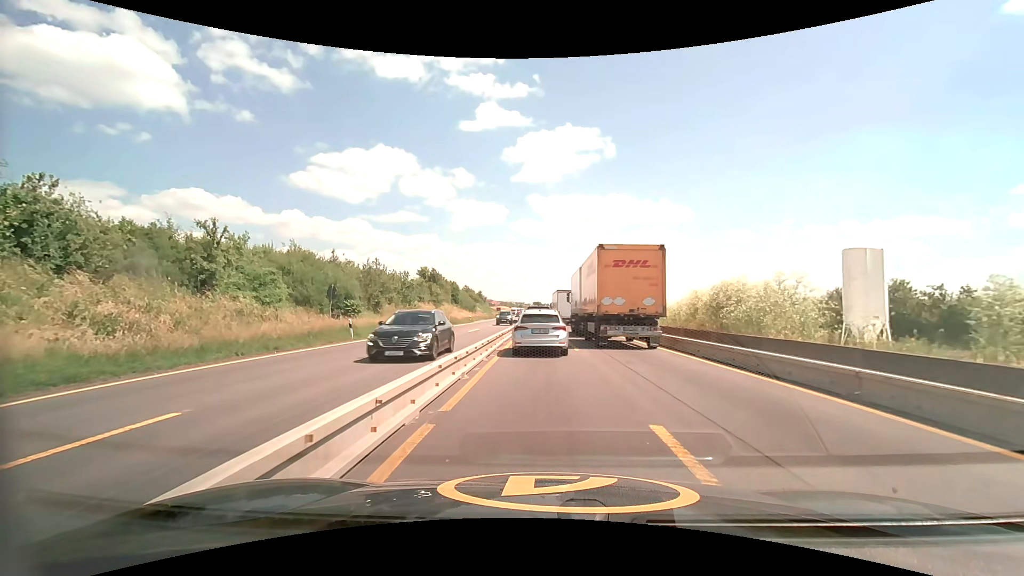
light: Day
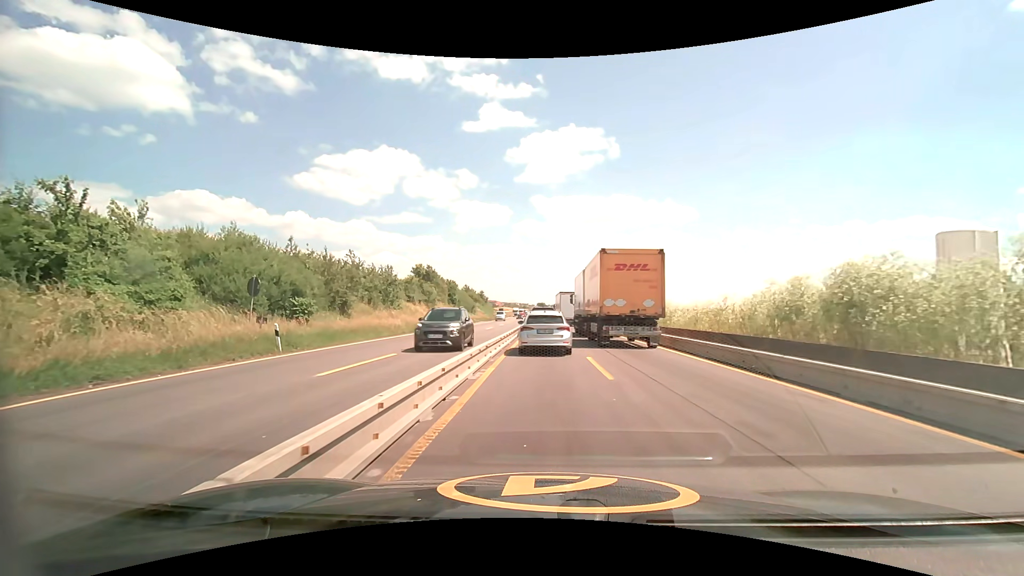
(0.0, +7.8) m; 0°
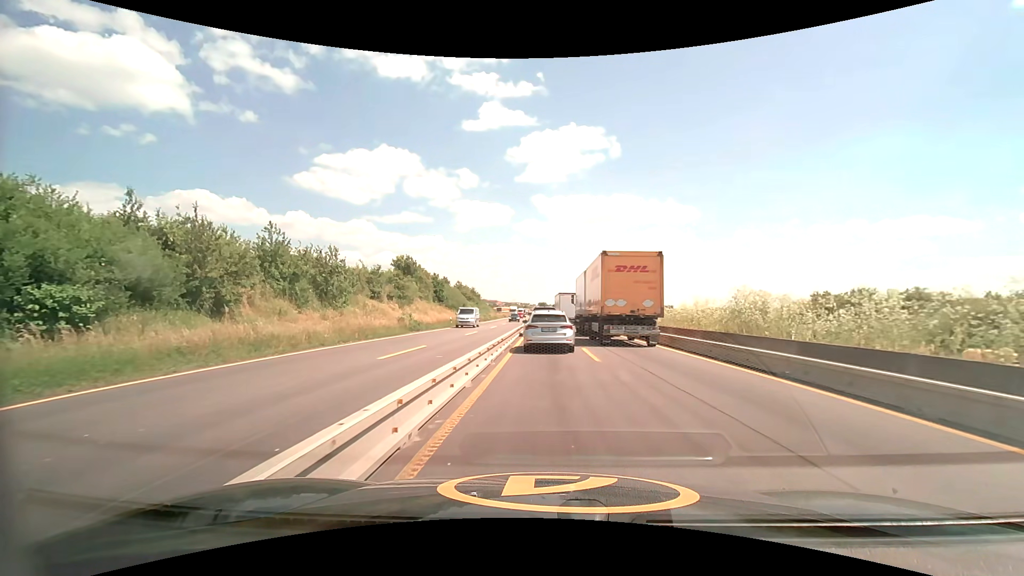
(0.0, +13.4) m; 0°
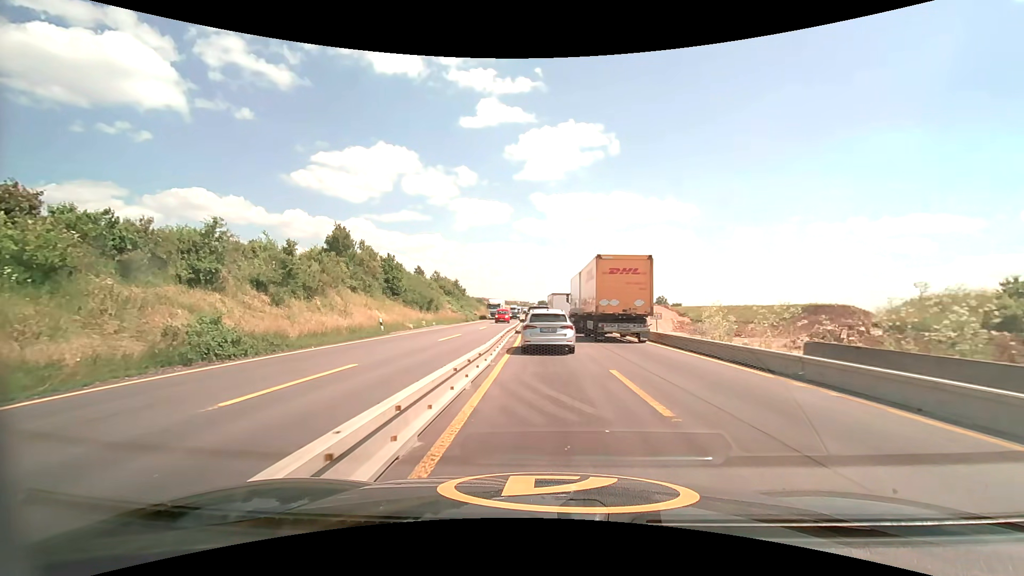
(0.0, +24.4) m; 0°
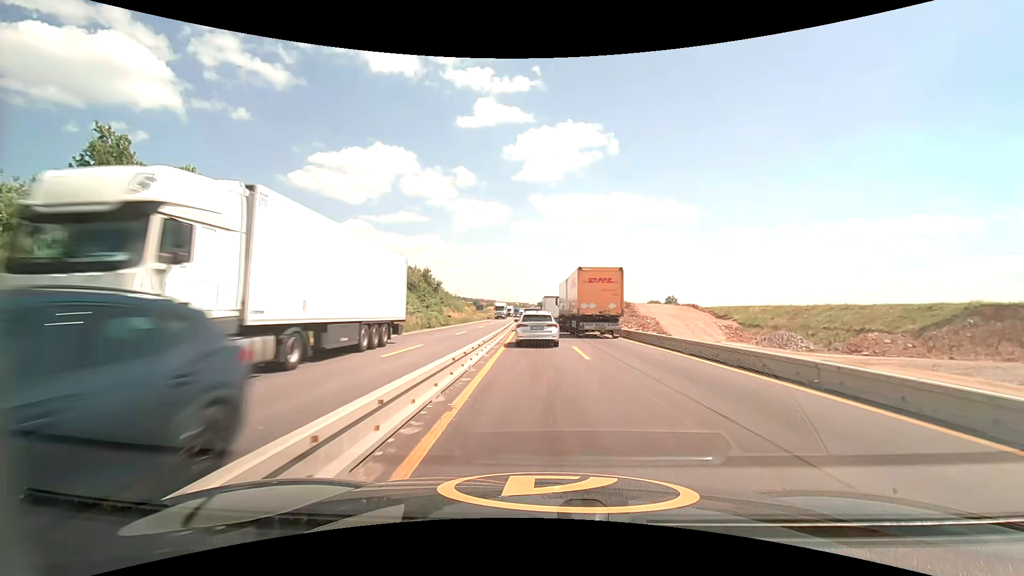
(-0.1, +25.3) m; 0°
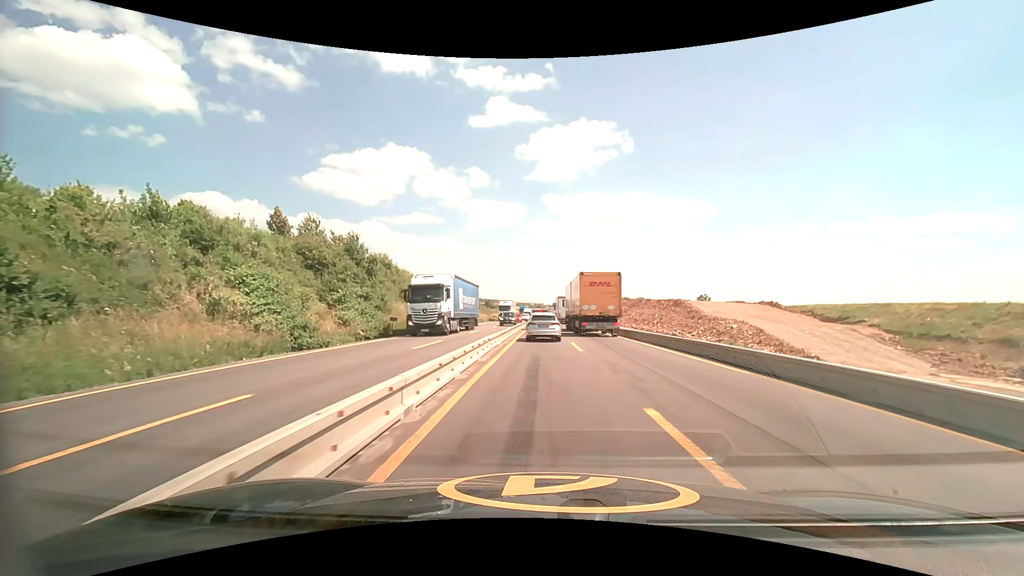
(-0.3, +29.7) m; -2°
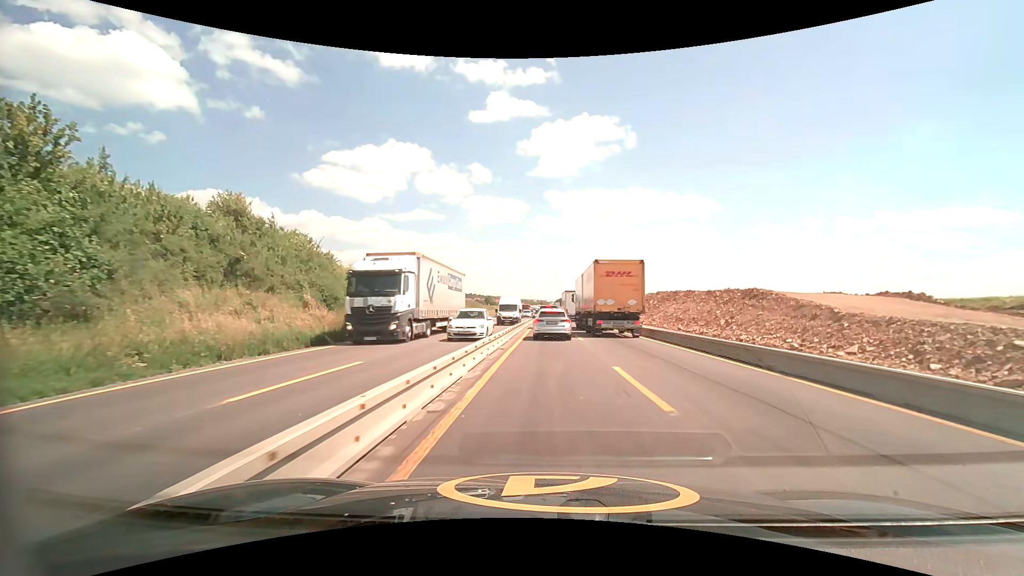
(-0.2, +28.5) m; 0°
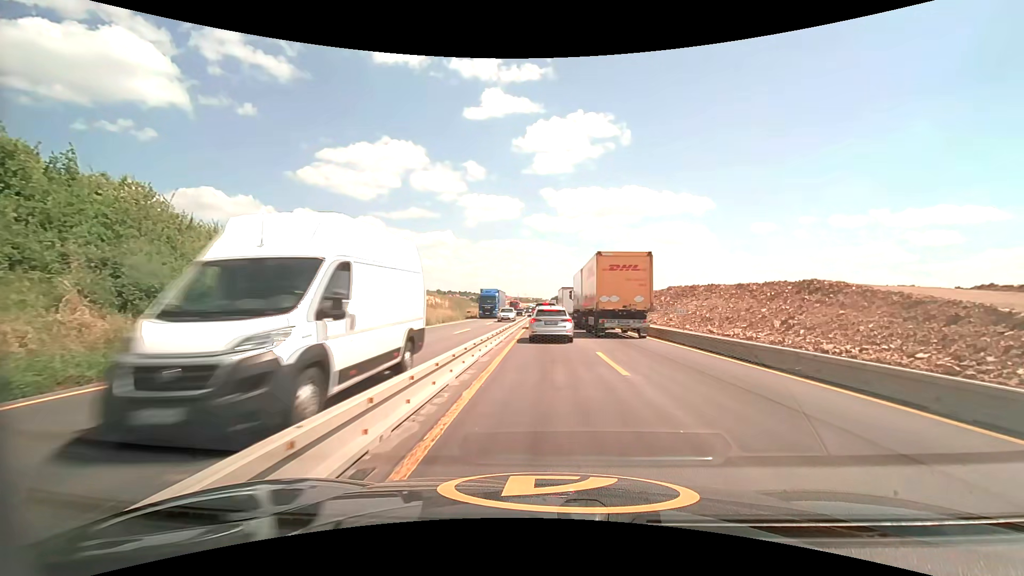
(+0.1, +13.0) m; +1°
(0, +10) (0, +20) (0, +30) (0, +40) (0, +50) (0, +60) (0, +70) (0, +80) (0, +90) (0, +100) m
